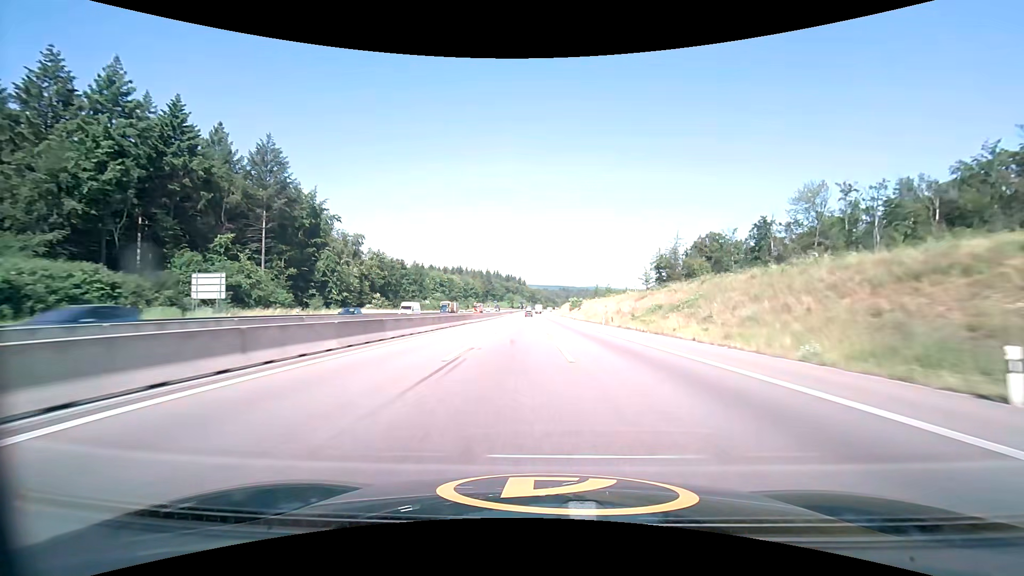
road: motorway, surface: asphalt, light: Day
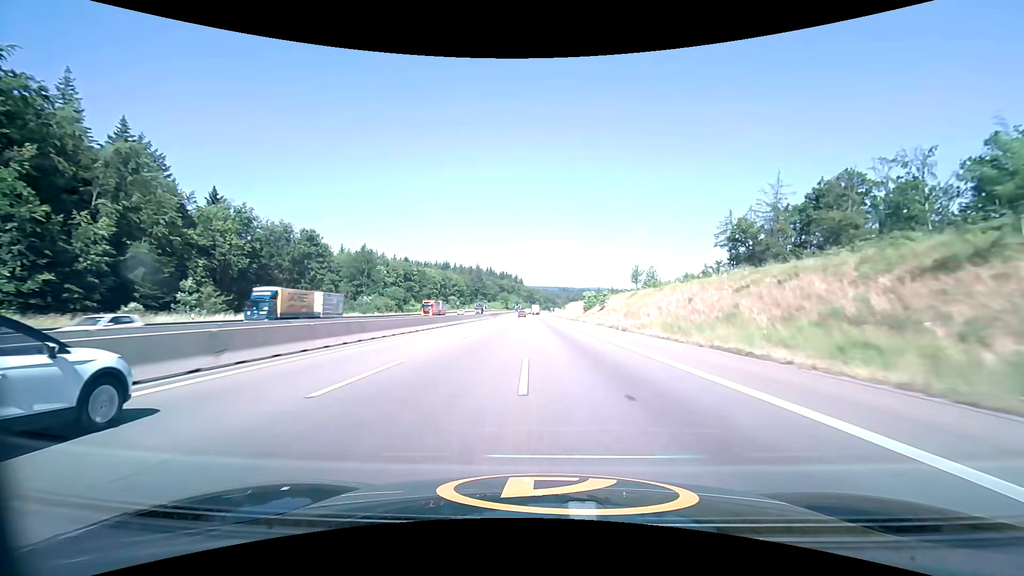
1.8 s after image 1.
(+0.2, +59.1) m; 0°
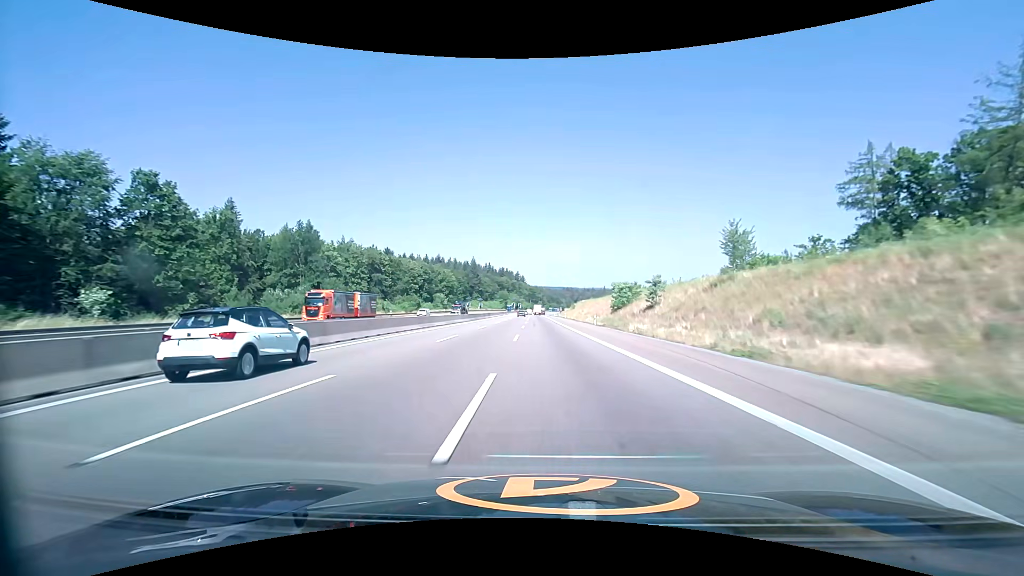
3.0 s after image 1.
(-0.2, +39.2) m; 0°
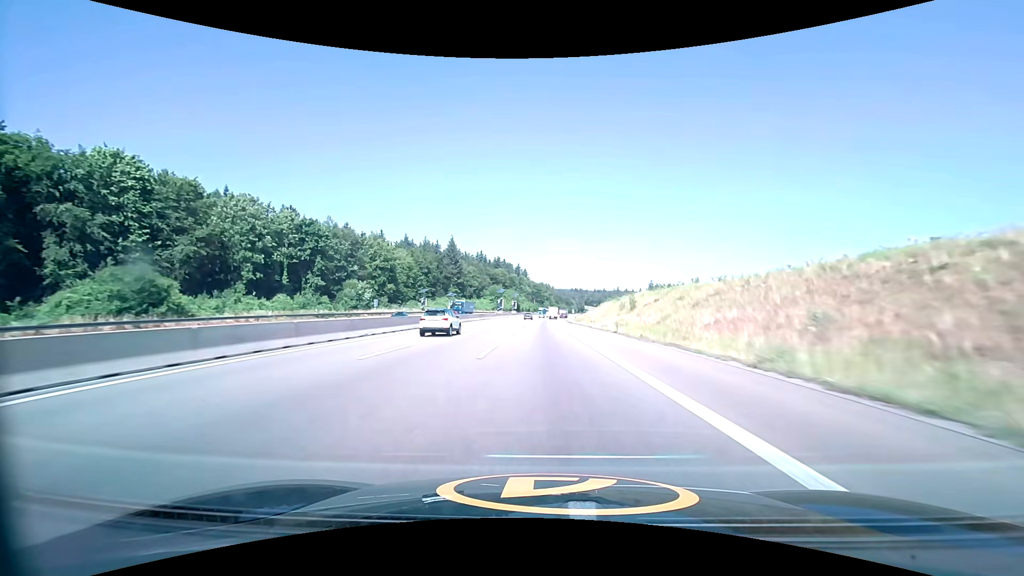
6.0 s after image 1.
(-0.8, +97.7) m; -1°
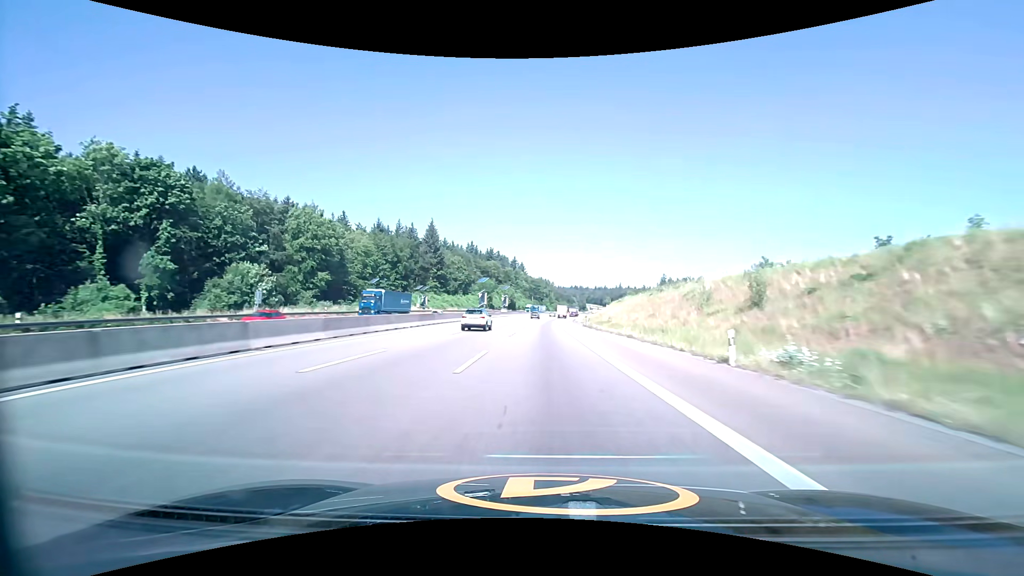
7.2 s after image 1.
(0.0, +39.1) m; 0°
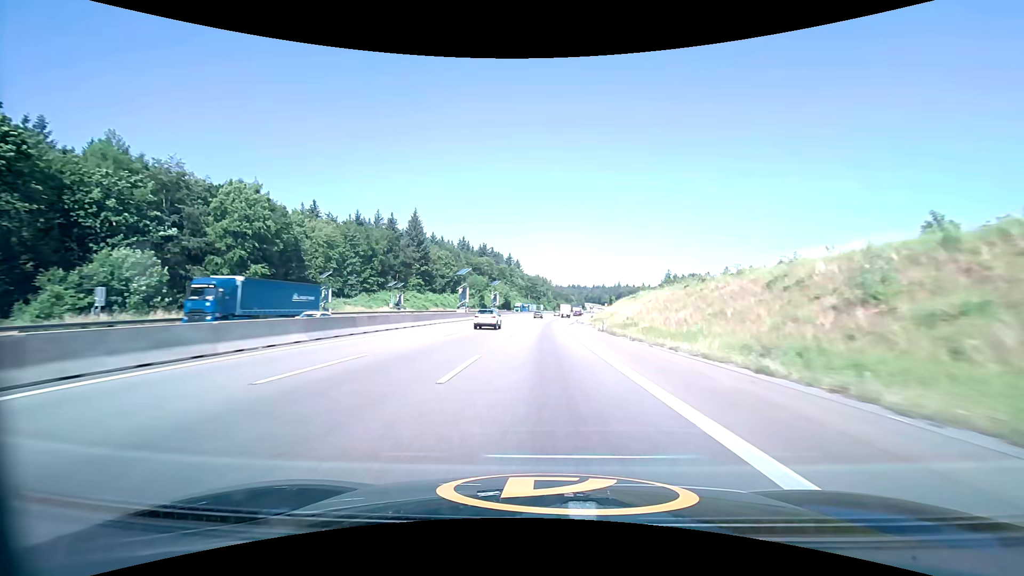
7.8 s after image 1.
(0.0, +19.6) m; 0°
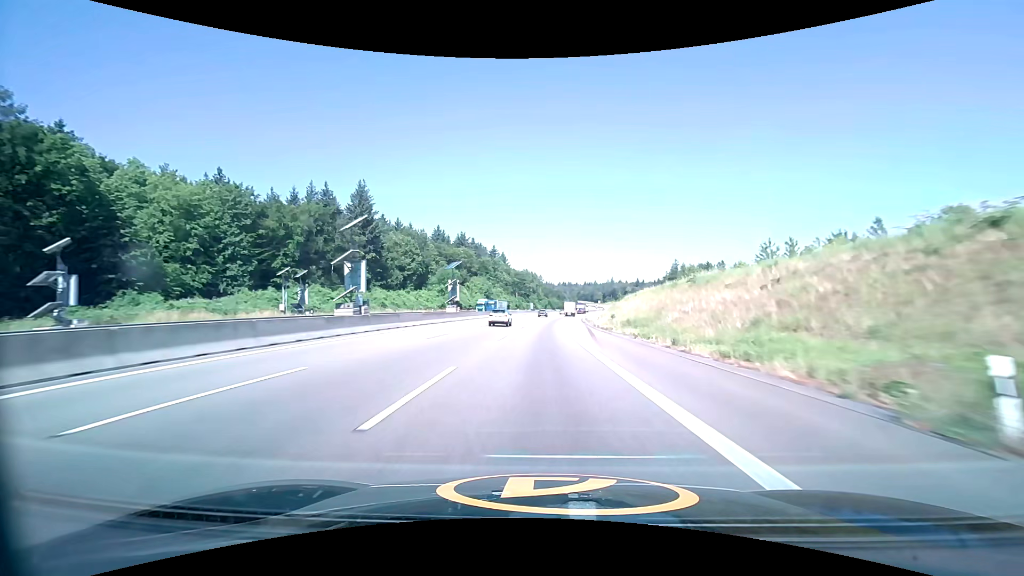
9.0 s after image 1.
(+0.4, +39.2) m; +1°
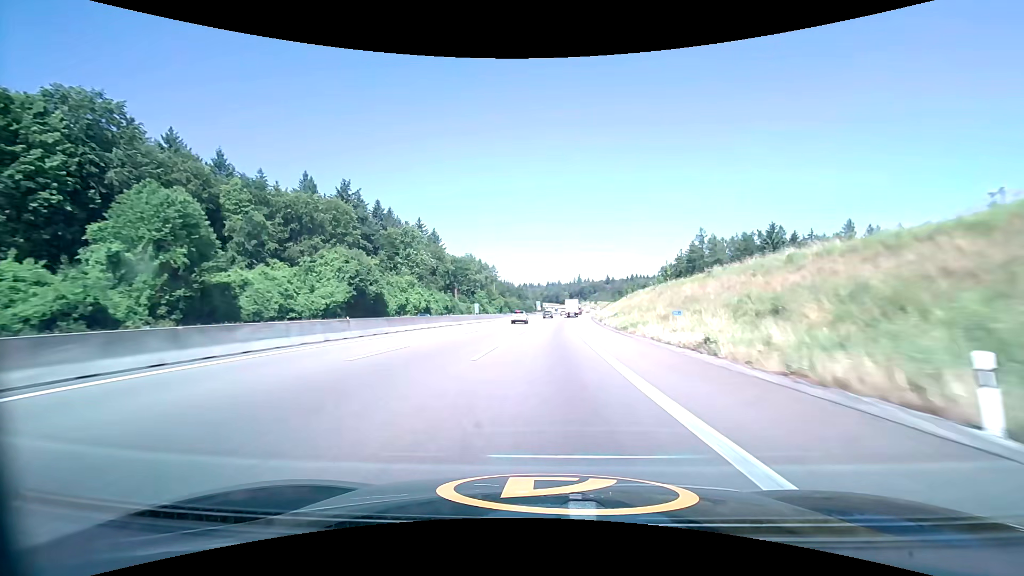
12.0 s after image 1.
(+3.6, +99.0) m; +4°
(0, +10) (0, +20) (0, +30) (+1, +40) (+1, +50) (+2, +60) (+3, +70) (+3, +80) (+4, +90) (+5, +100) m
